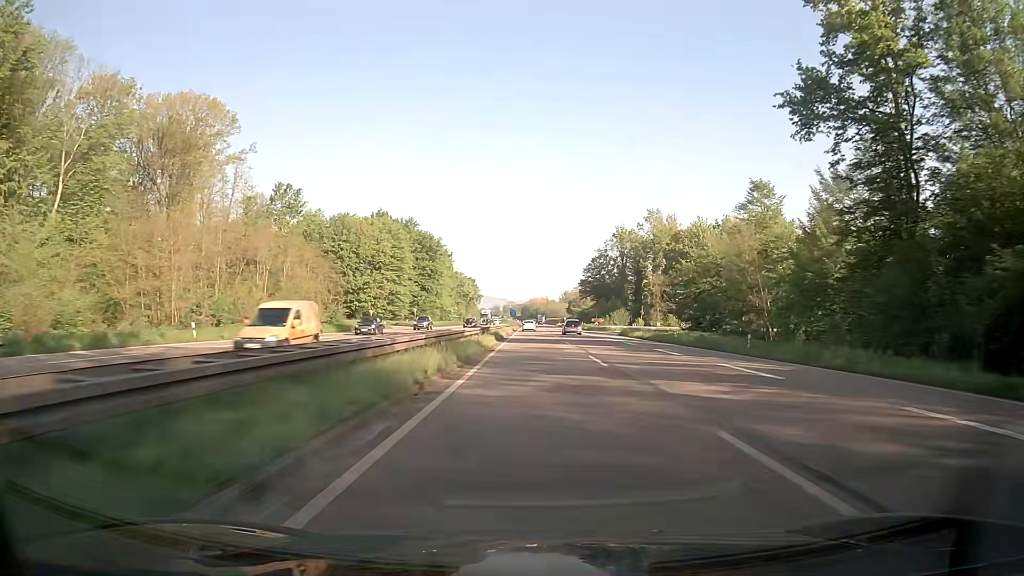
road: trunk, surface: asphalt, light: Day
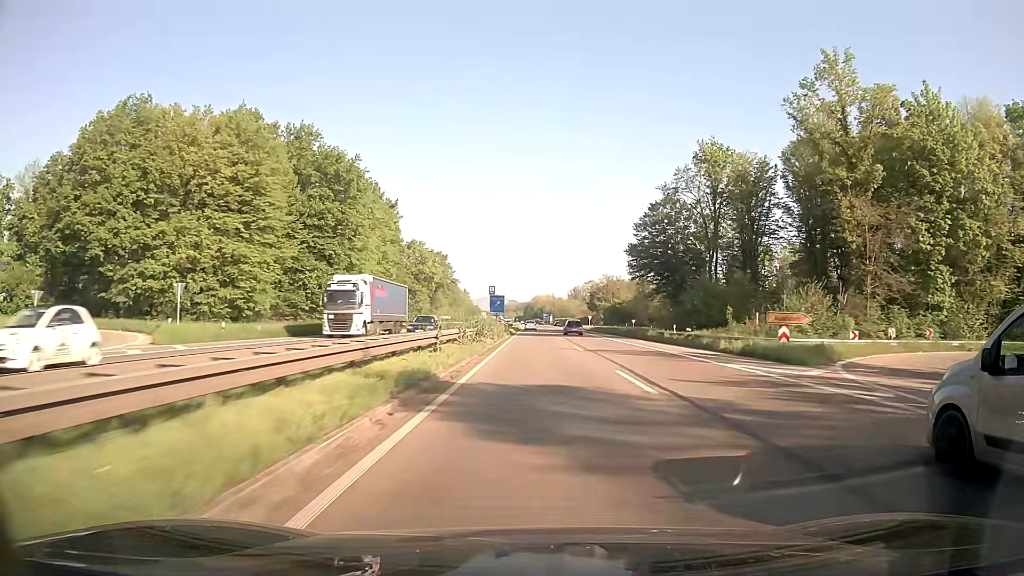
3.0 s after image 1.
(-0.3, +81.4) m; 0°
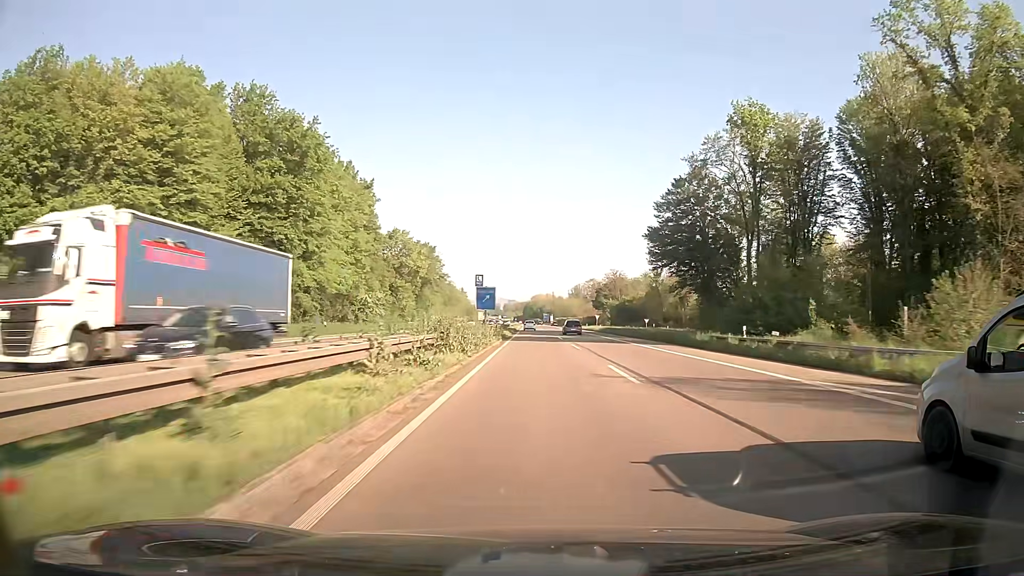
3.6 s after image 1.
(0.0, +16.3) m; 0°
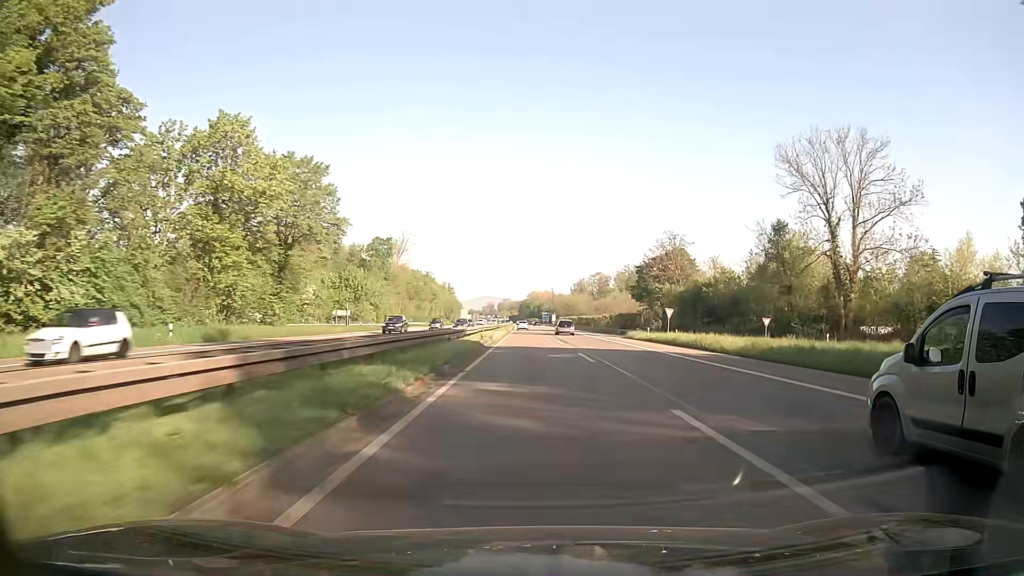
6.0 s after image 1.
(+0.2, +65.4) m; 0°
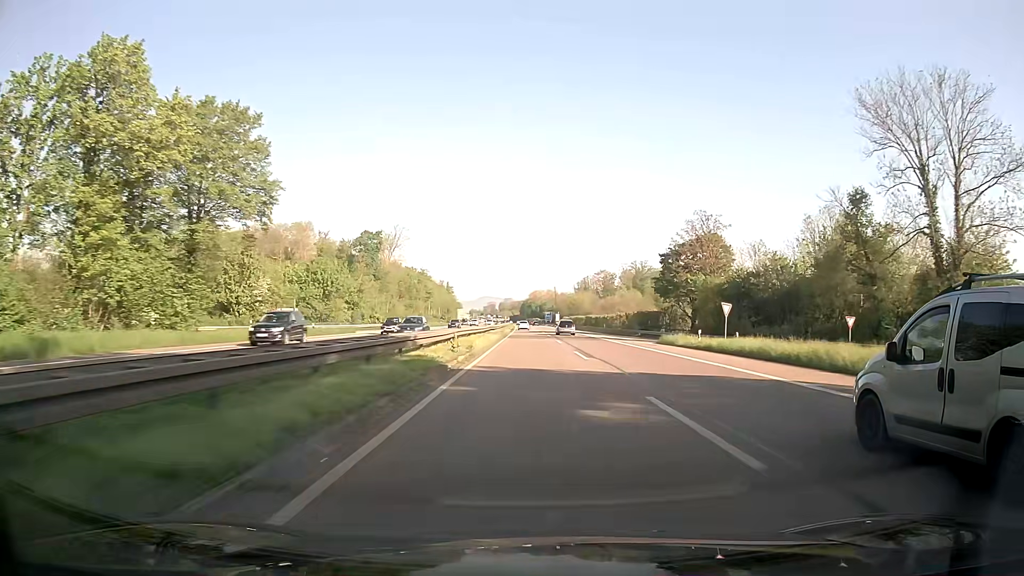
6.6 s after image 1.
(0.0, +16.4) m; 0°
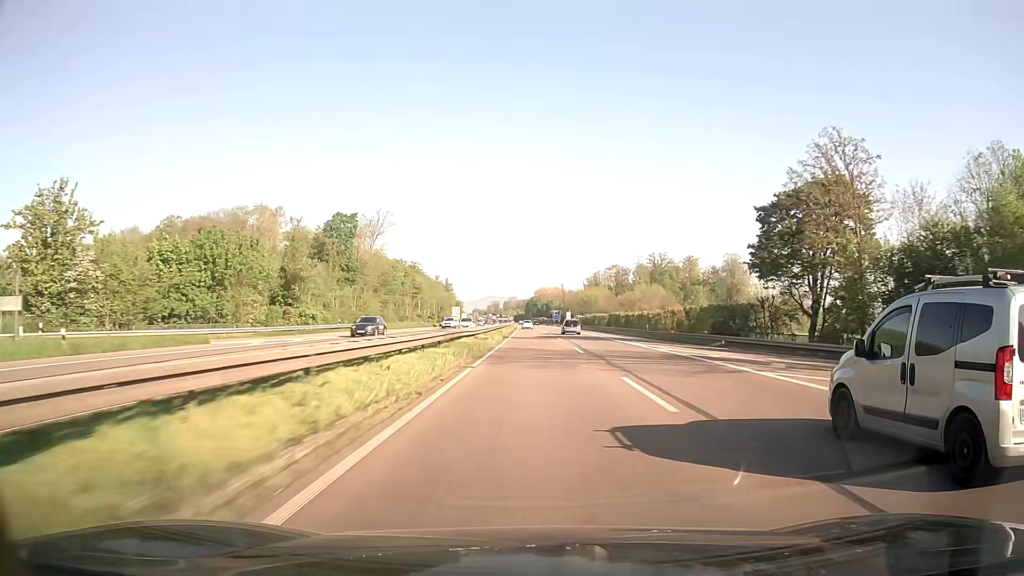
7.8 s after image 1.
(-0.2, +32.7) m; -1°
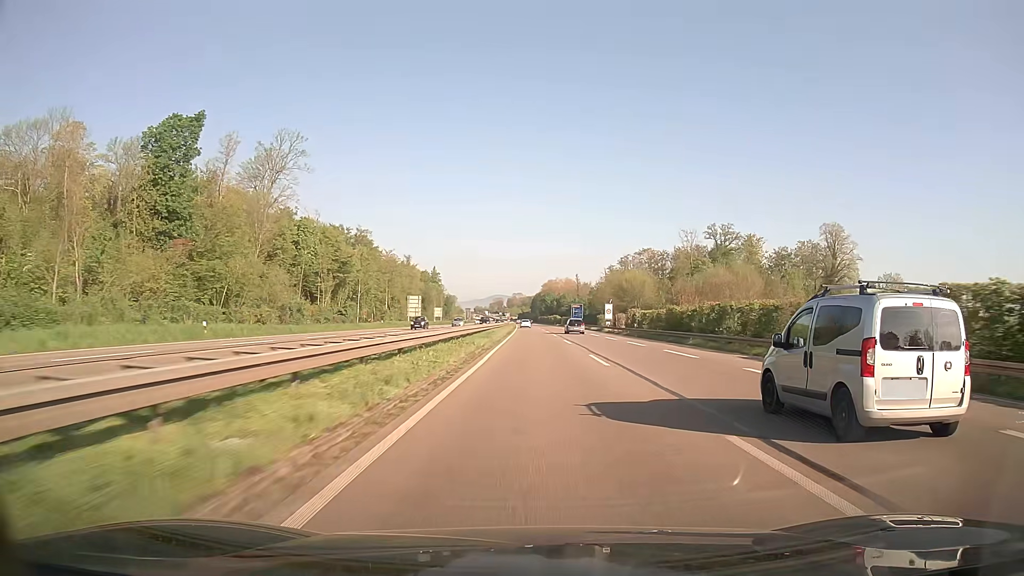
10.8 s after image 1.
(-0.1, +81.7) m; 0°
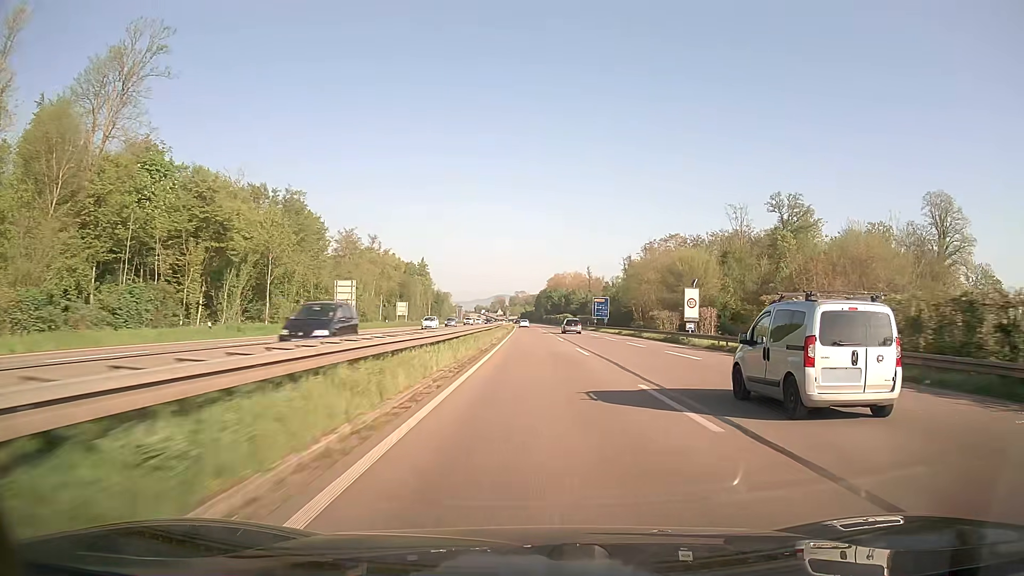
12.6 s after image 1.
(-0.1, +48.6) m; 0°
(0, +10) (0, +20) (0, +30) (0, +40) (0, +50) (0, +60) (0, +70) (0, +80) (-1, +90) (-1, +100) m
